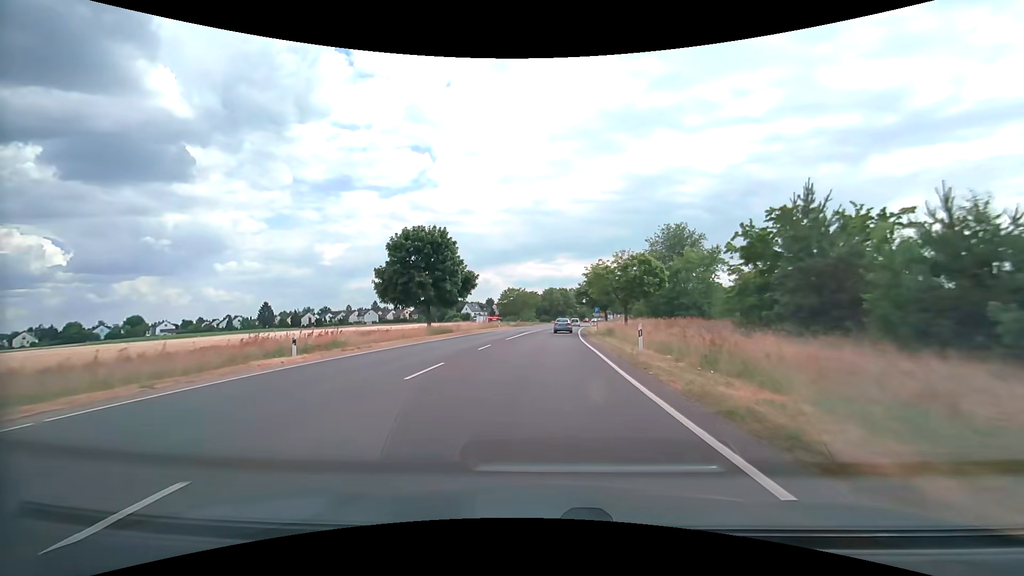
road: secondary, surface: asphalt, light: Day
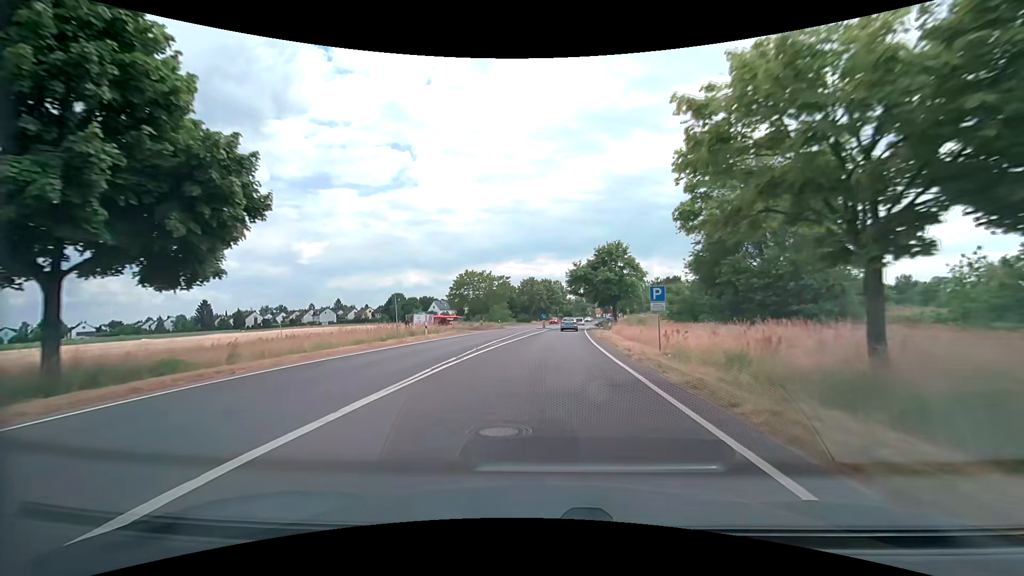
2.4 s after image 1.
(+0.6, +34.9) m; +2°
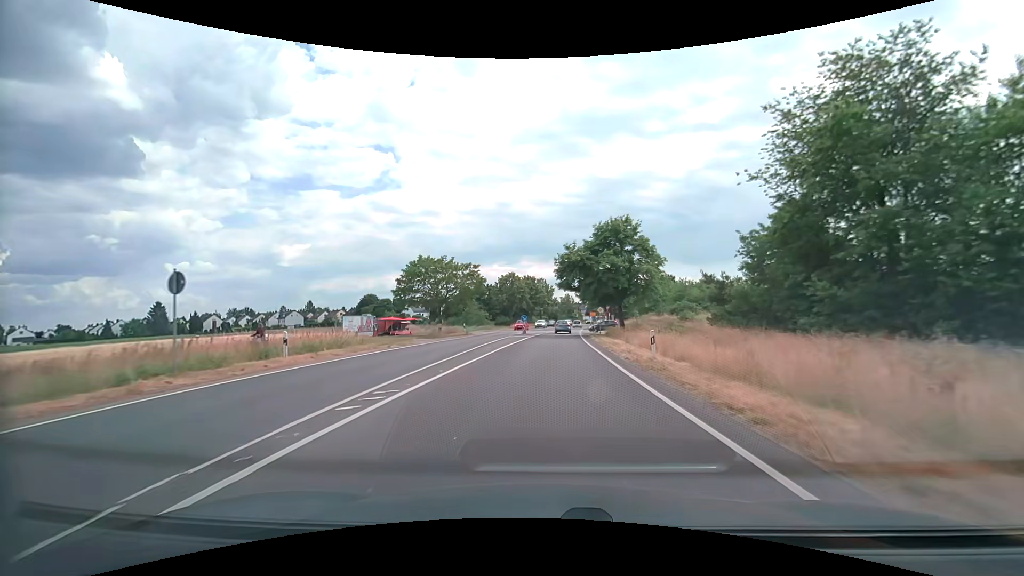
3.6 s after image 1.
(+0.2, +17.1) m; +1°
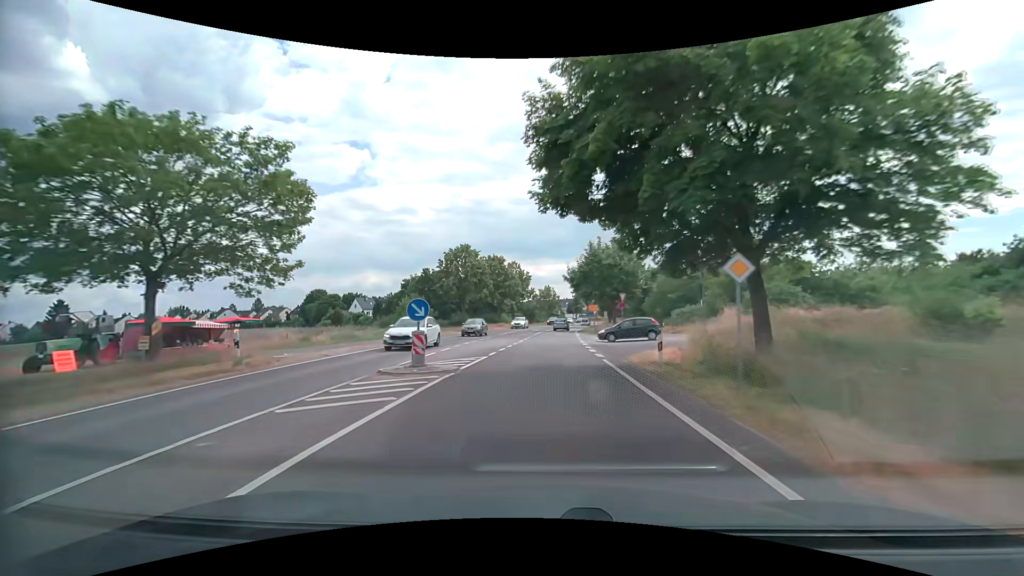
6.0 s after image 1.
(+1.3, +33.5) m; +3°
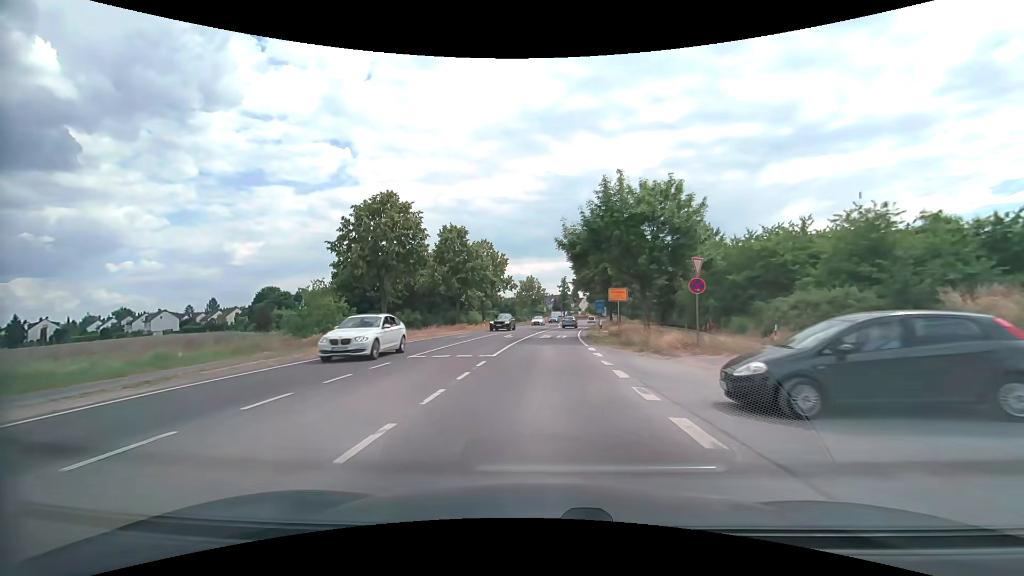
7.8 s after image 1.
(+0.3, +24.6) m; +2°
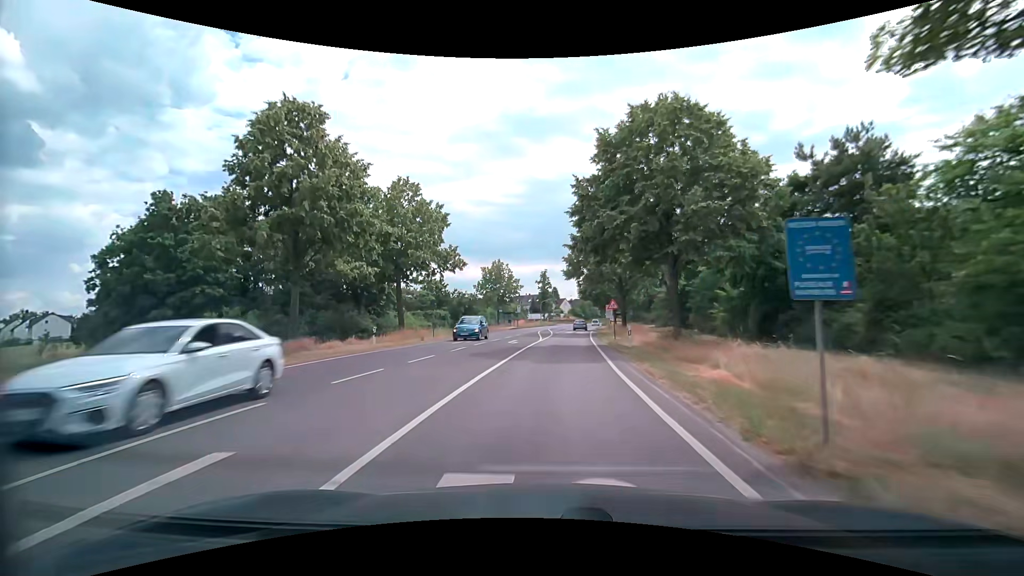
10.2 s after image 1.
(+0.7, +32.1) m; +2°
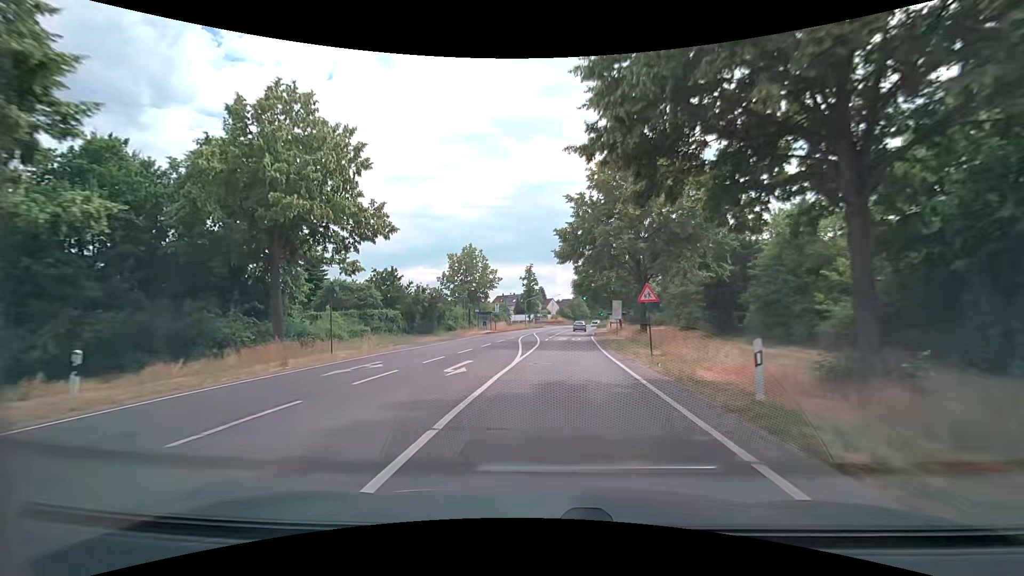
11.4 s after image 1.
(+0.3, +15.8) m; +1°
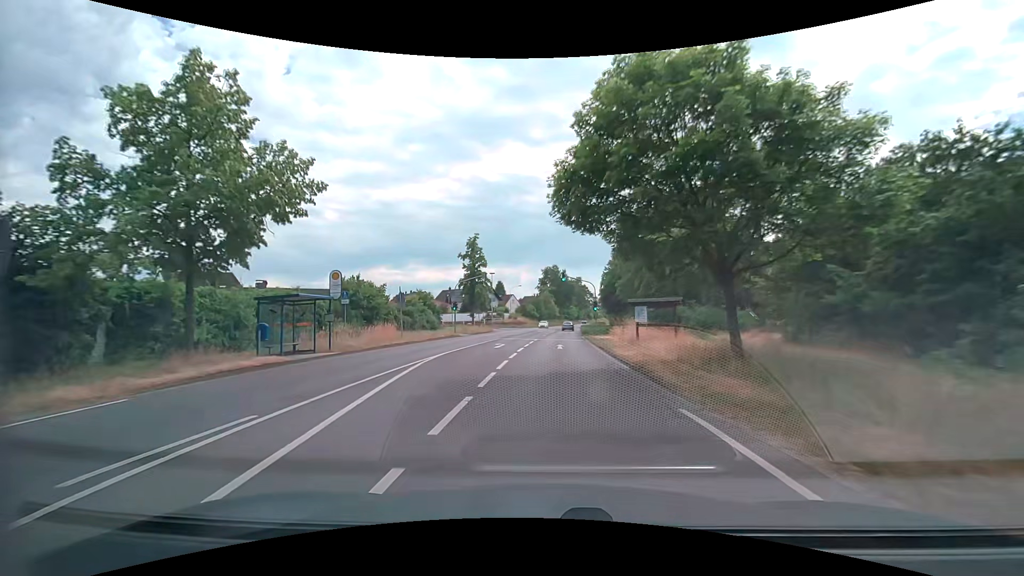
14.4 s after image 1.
(+1.9, +39.5) m; +5°
(0, +10) (0, +20) (+1, +30) (+1, +40) (+2, +50) (+3, +60) (+3, +70) (+4, +80) (+6, +90) (+7, +100) m
